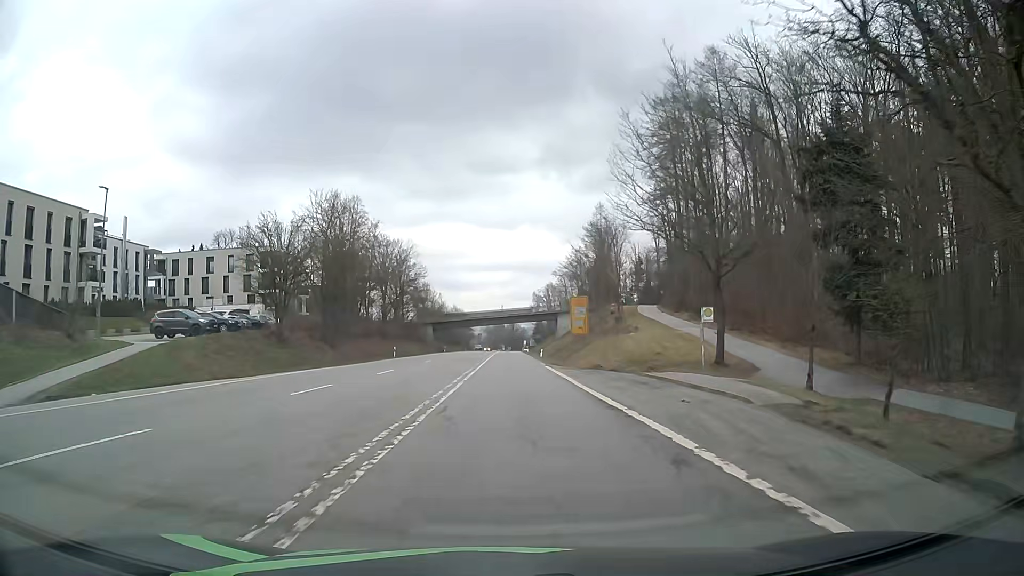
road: secondary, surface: asphalt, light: Day
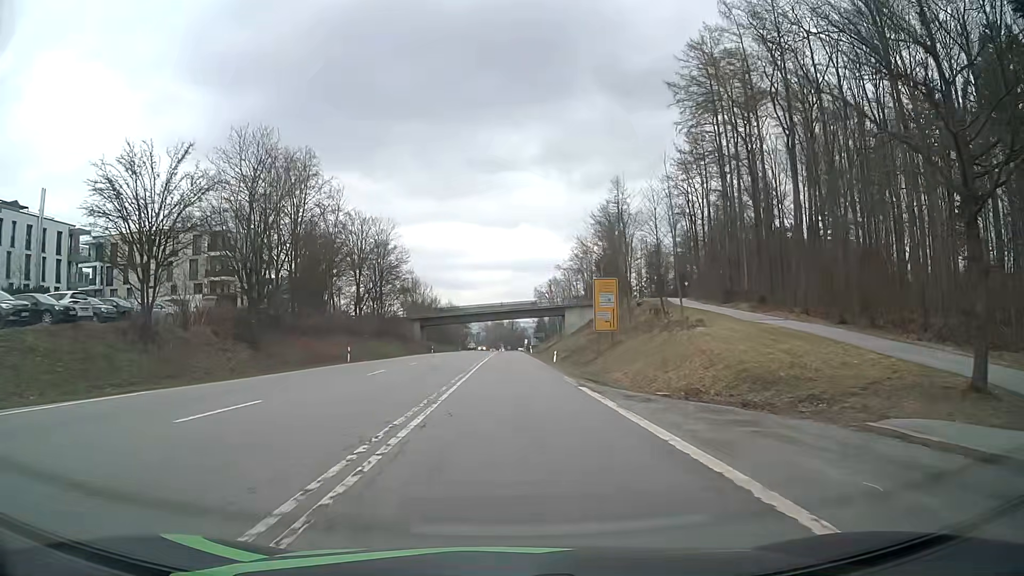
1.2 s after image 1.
(0.0, +18.2) m; +1°
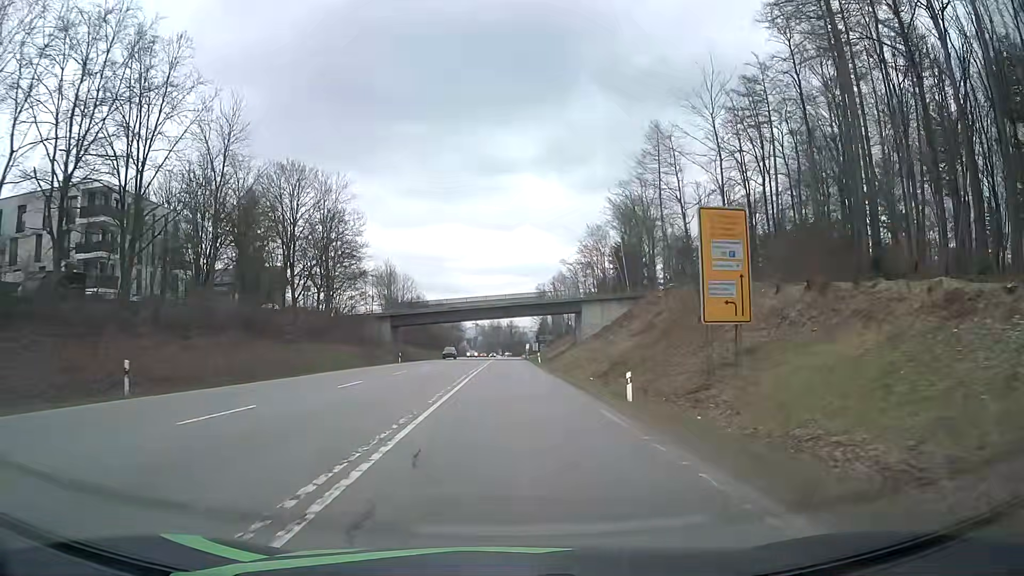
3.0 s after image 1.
(-0.2, +27.6) m; 0°
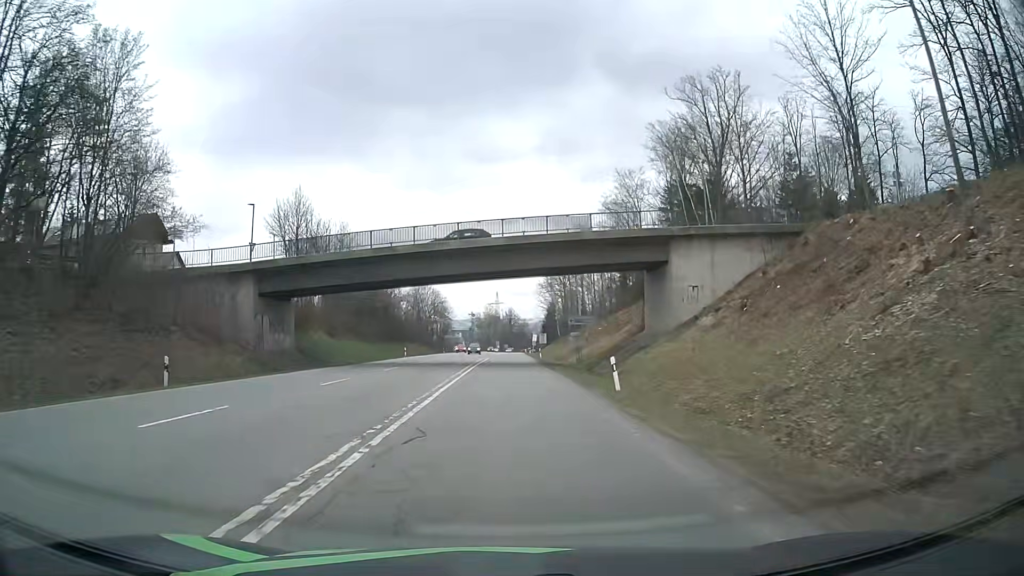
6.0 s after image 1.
(-0.1, +47.2) m; 0°
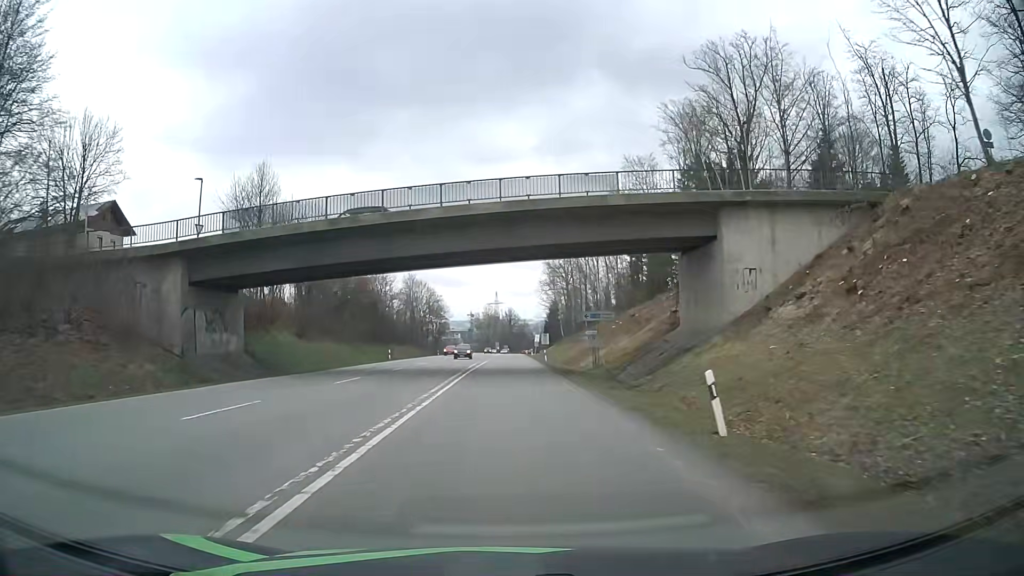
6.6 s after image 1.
(0.0, +9.6) m; 0°
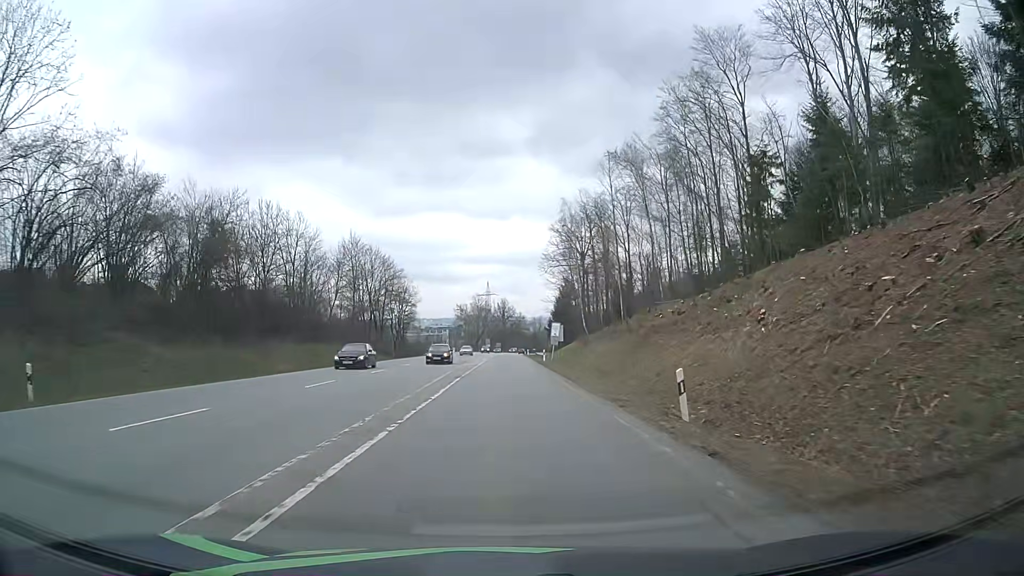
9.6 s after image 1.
(+0.3, +48.4) m; +1°
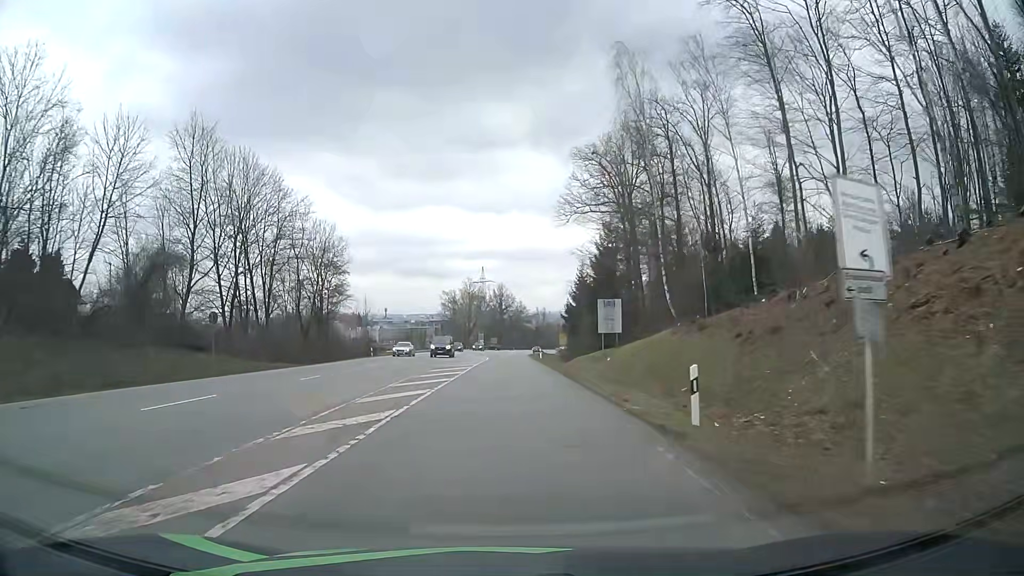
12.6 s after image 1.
(+0.3, +48.4) m; 0°
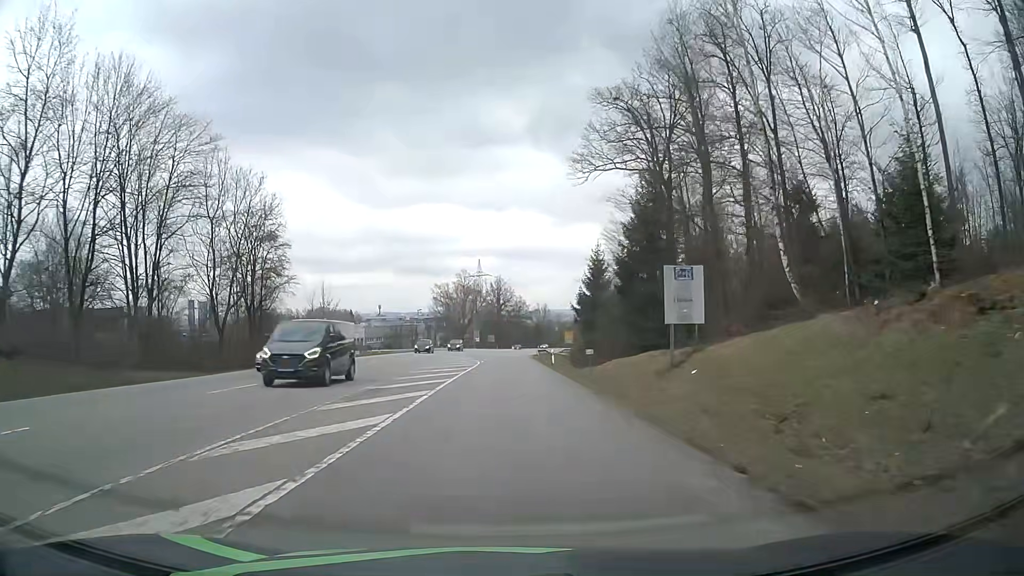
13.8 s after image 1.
(0.0, +18.8) m; 0°
